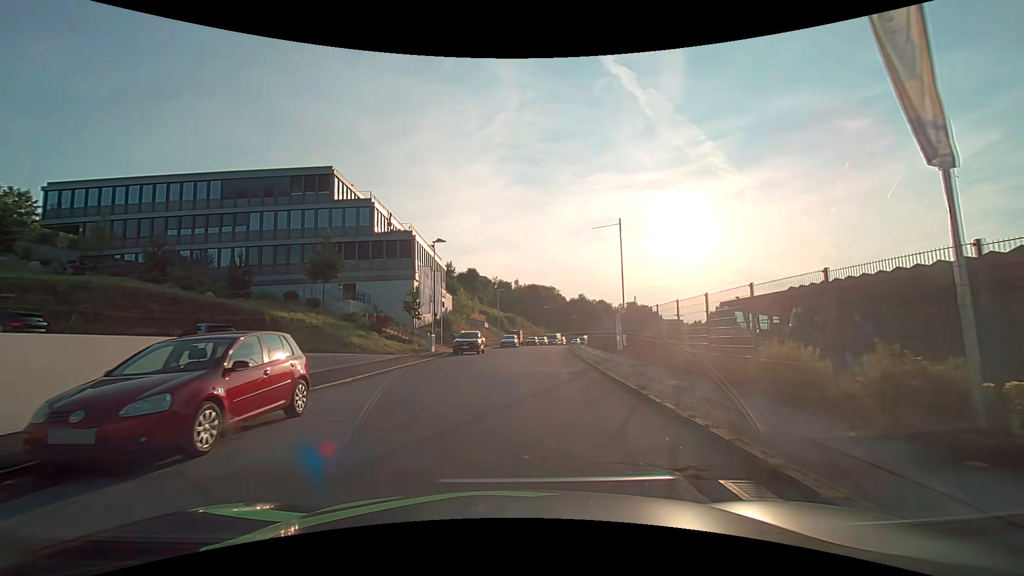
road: residential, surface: asphalt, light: Day
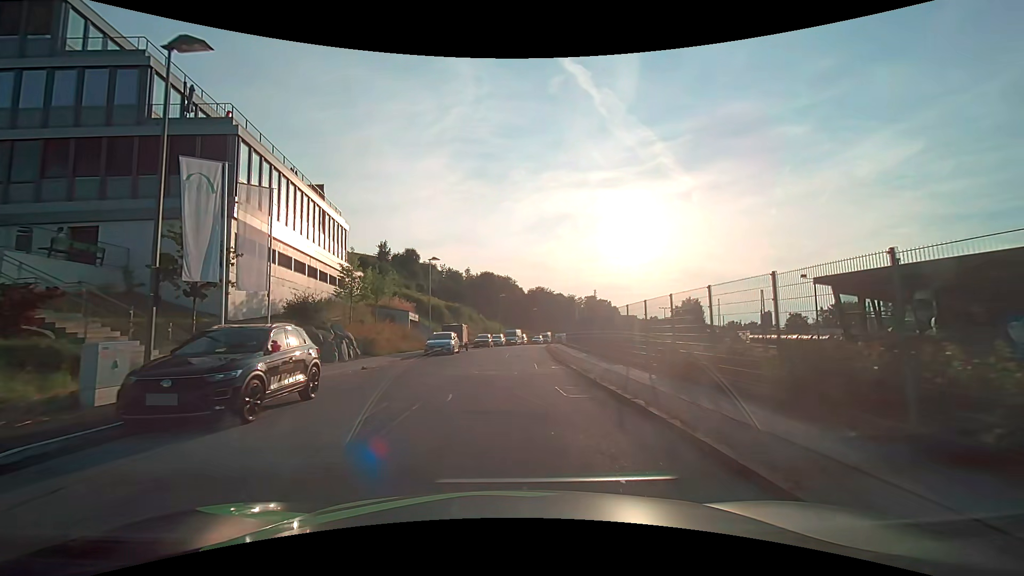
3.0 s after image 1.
(+1.3, +25.1) m; +6°
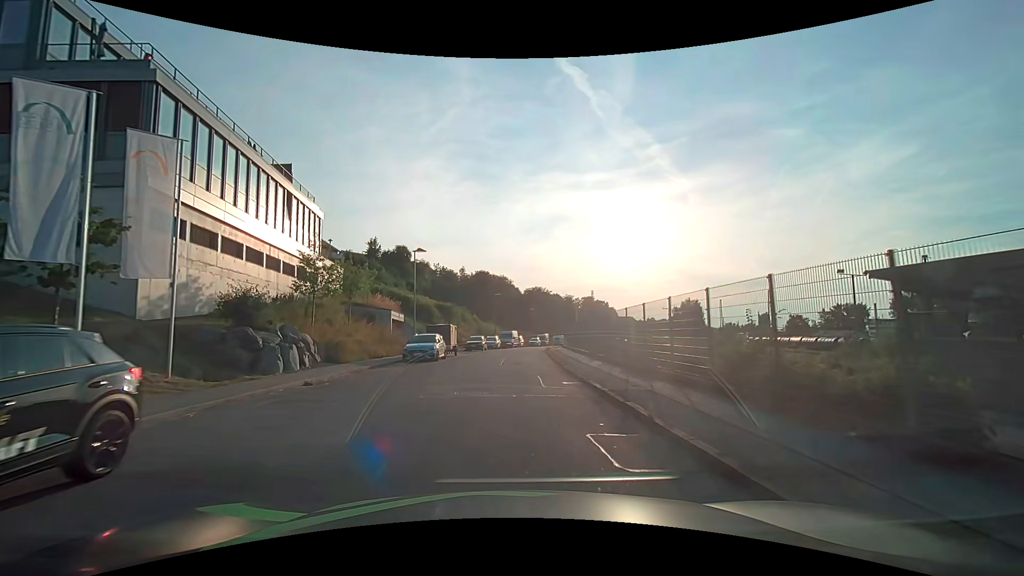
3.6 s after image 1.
(0.0, +5.3) m; 0°
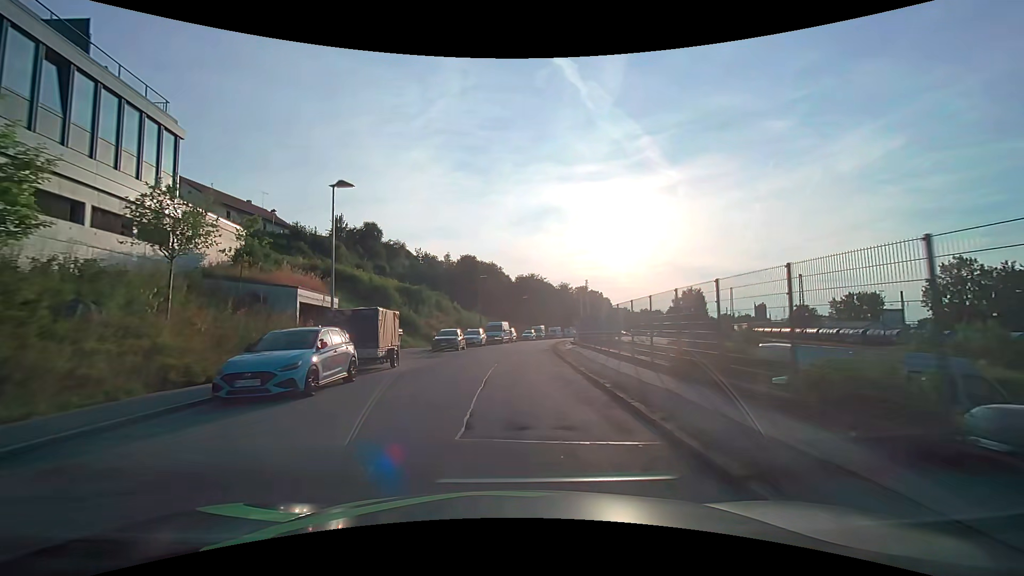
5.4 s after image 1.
(+0.1, +15.9) m; +2°
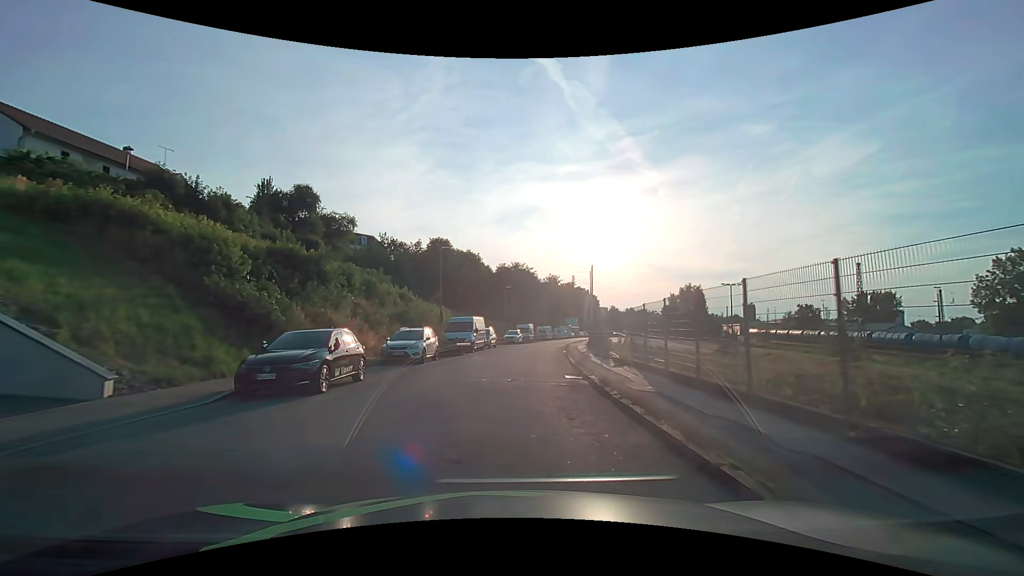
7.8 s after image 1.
(0.0, +21.6) m; +1°
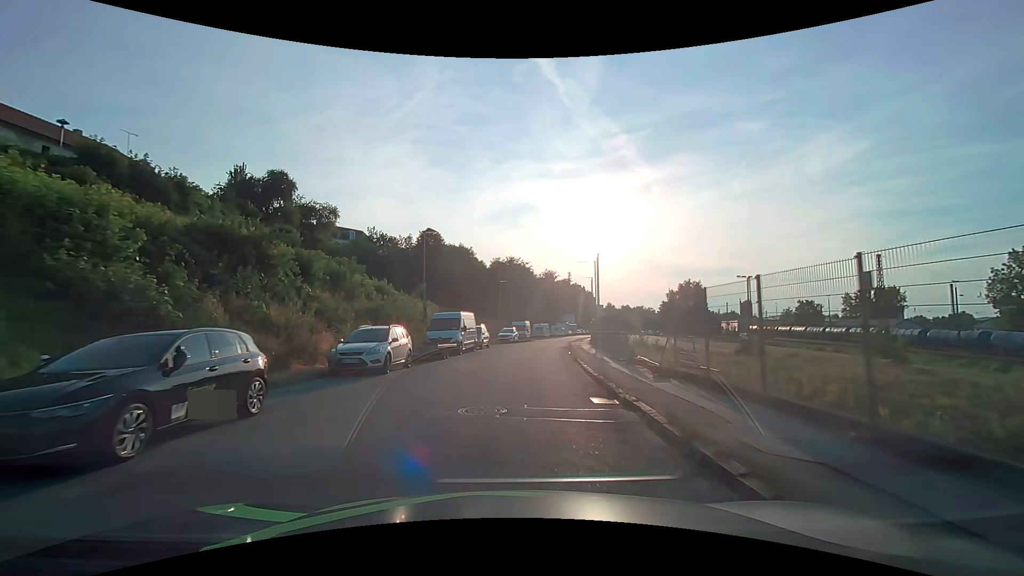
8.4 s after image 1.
(+0.1, +5.5) m; +1°
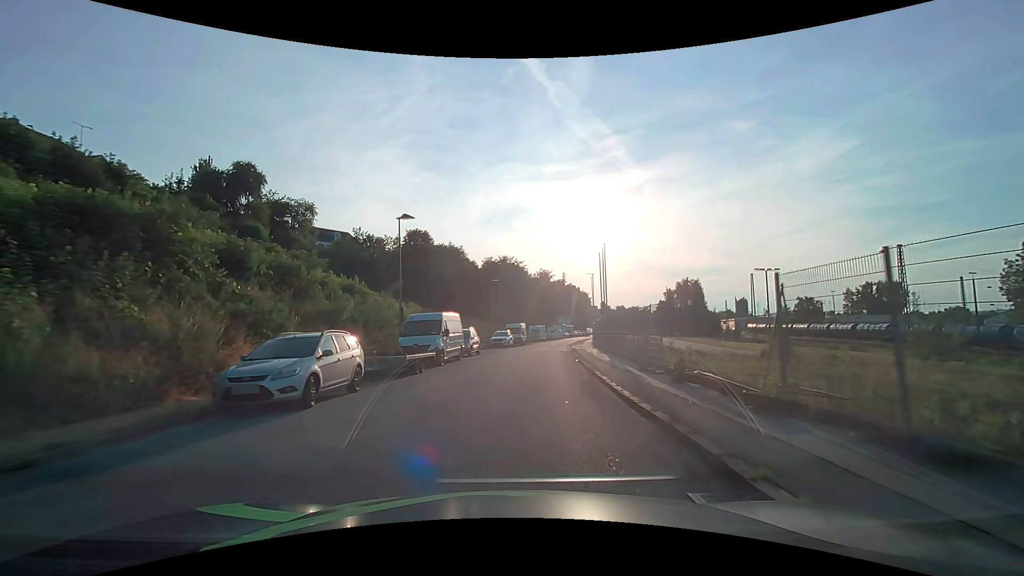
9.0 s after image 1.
(+0.1, +5.5) m; +1°
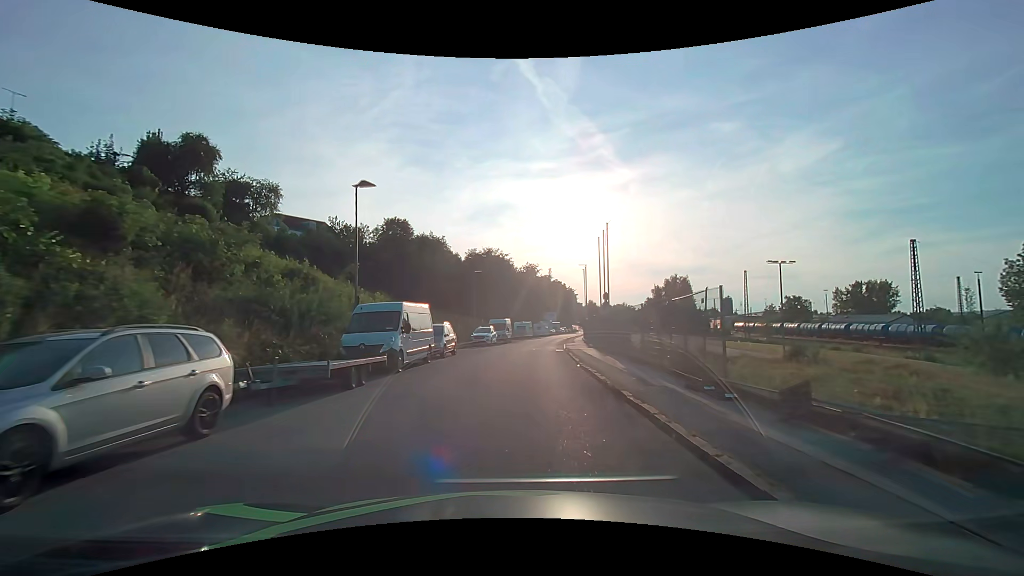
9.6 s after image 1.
(0.0, +5.6) m; 0°
(0, +10) (+1, +20) (+2, +30) (+3, +40) (+5, +50) (+6, +60) (+8, +70) (+10, +79) (+12, +89) (+14, +99) m
